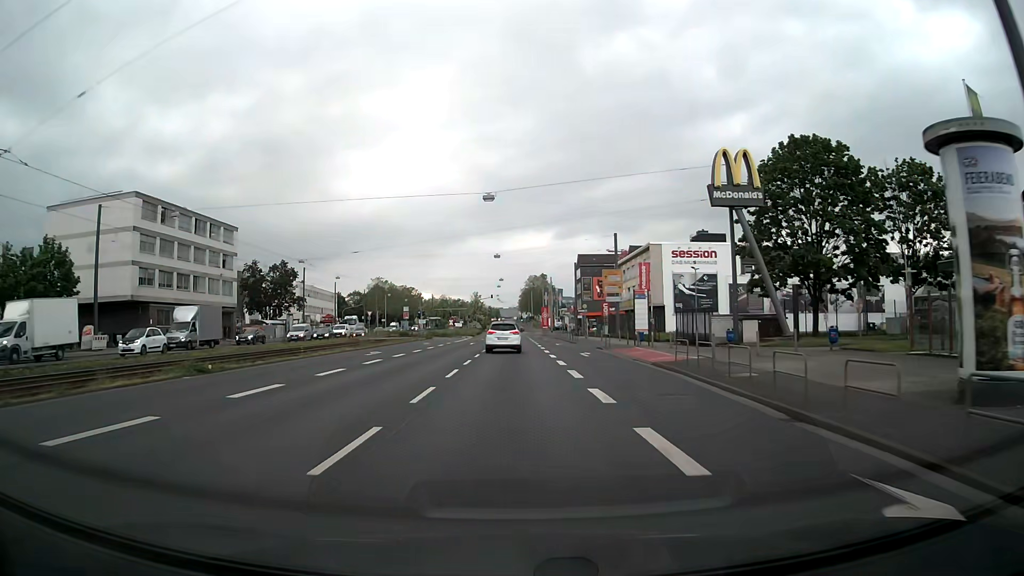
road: primary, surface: asphalt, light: Day
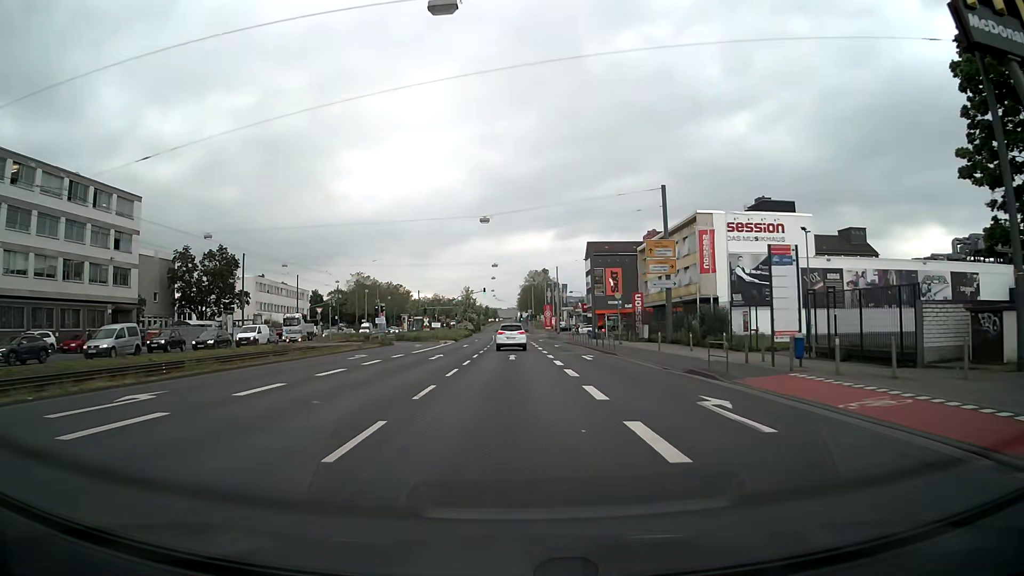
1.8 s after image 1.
(-0.1, +23.8) m; 0°
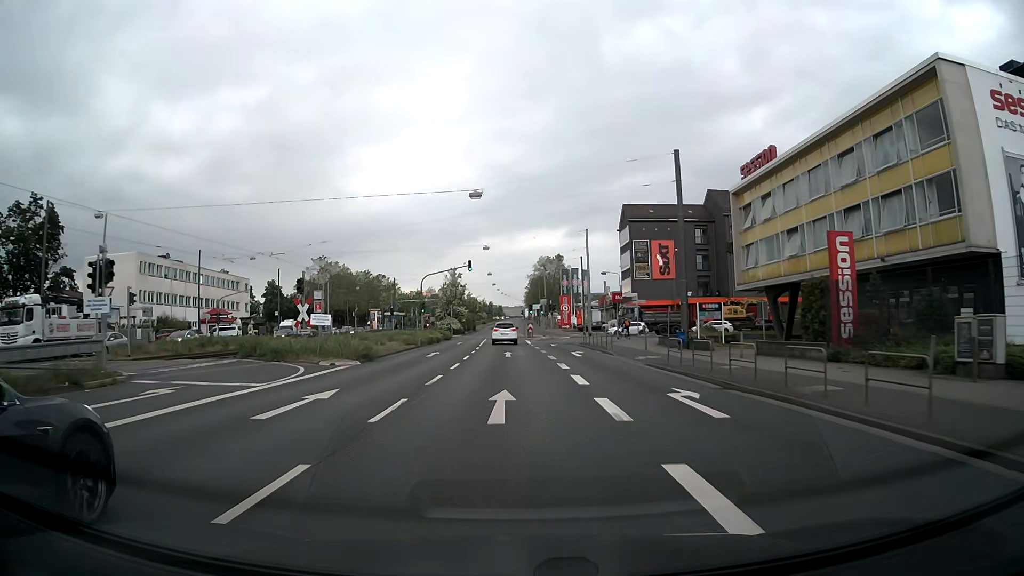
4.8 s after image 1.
(0.0, +39.7) m; -1°
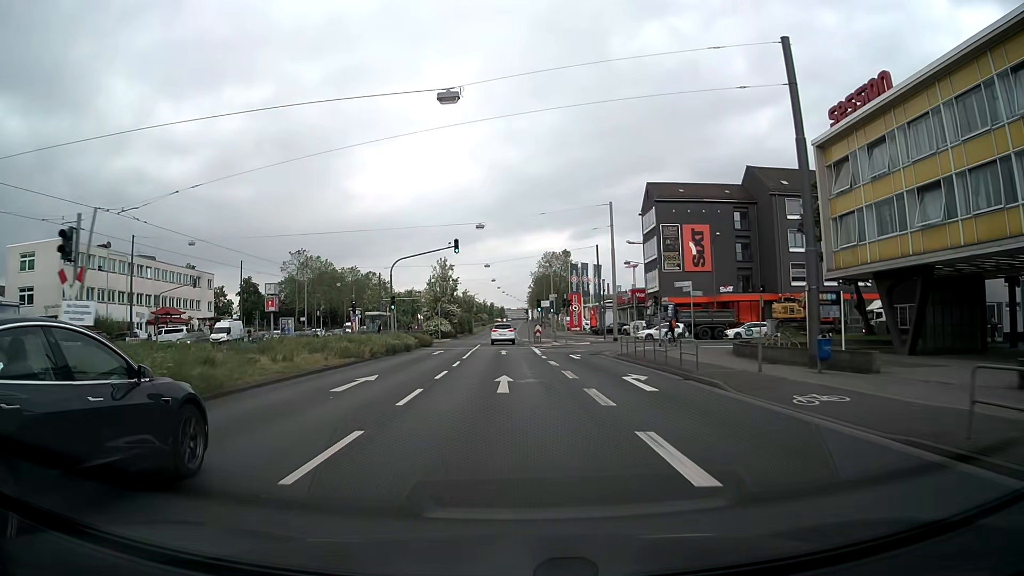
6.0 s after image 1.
(-0.1, +15.9) m; 0°
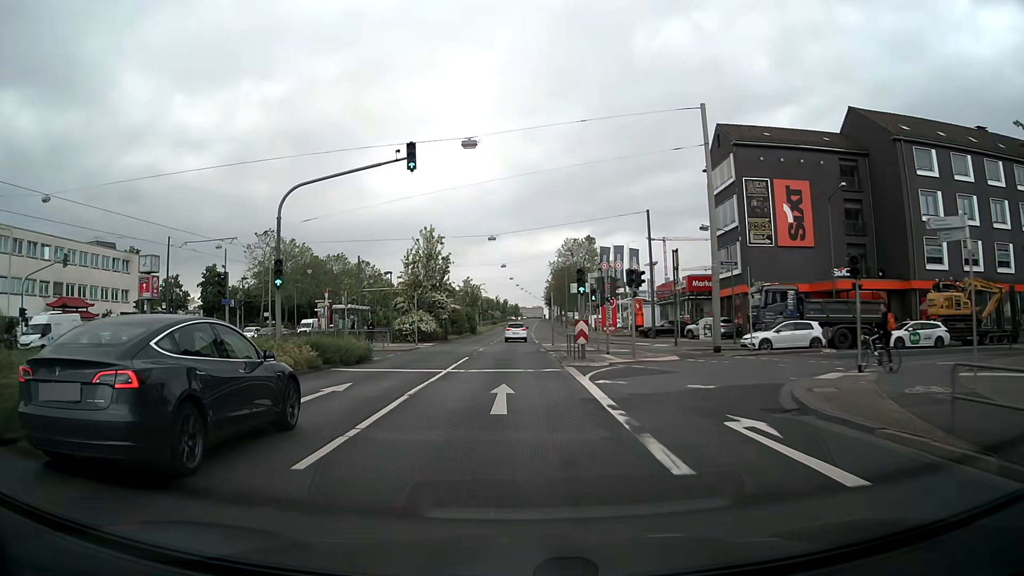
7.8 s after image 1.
(-0.3, +23.8) m; -1°
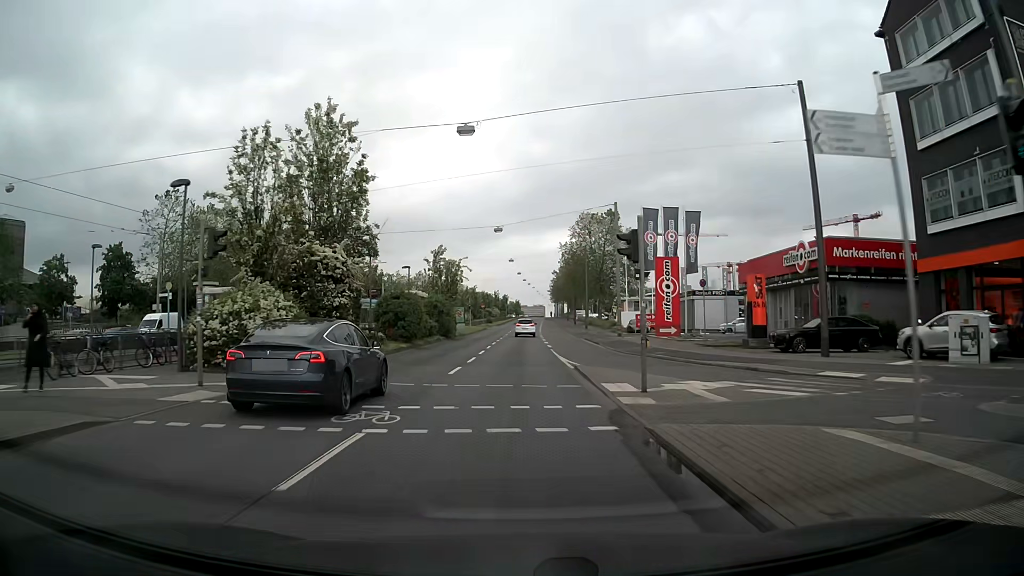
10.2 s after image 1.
(-0.2, +31.6) m; 0°
(0, +10) (0, +20) (0, +30) (0, +40) (0, +50) (+1, +60) (+1, +70) (+1, +80) (+1, +90) (+1, +100) m
